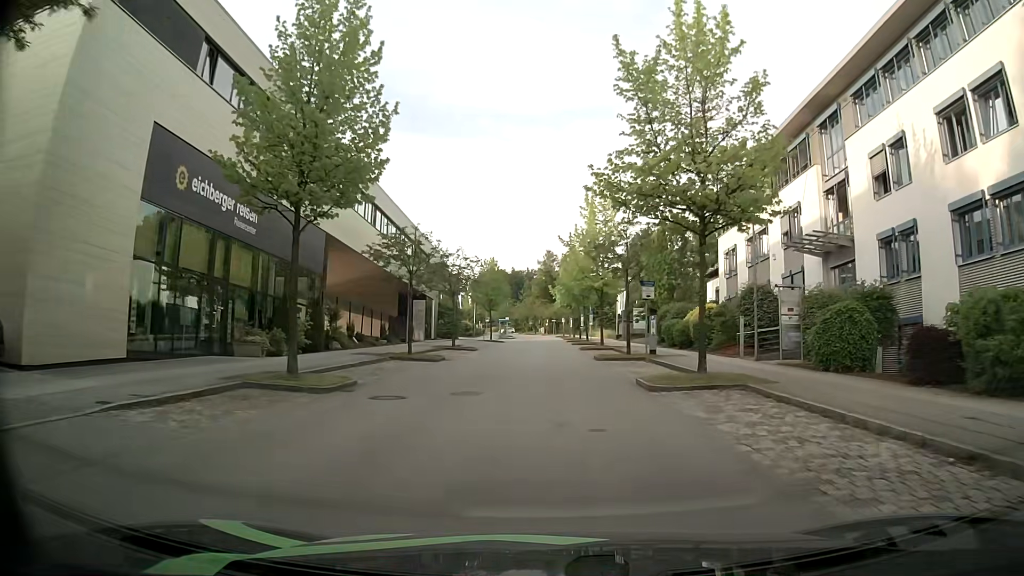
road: residential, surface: asphalt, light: Day
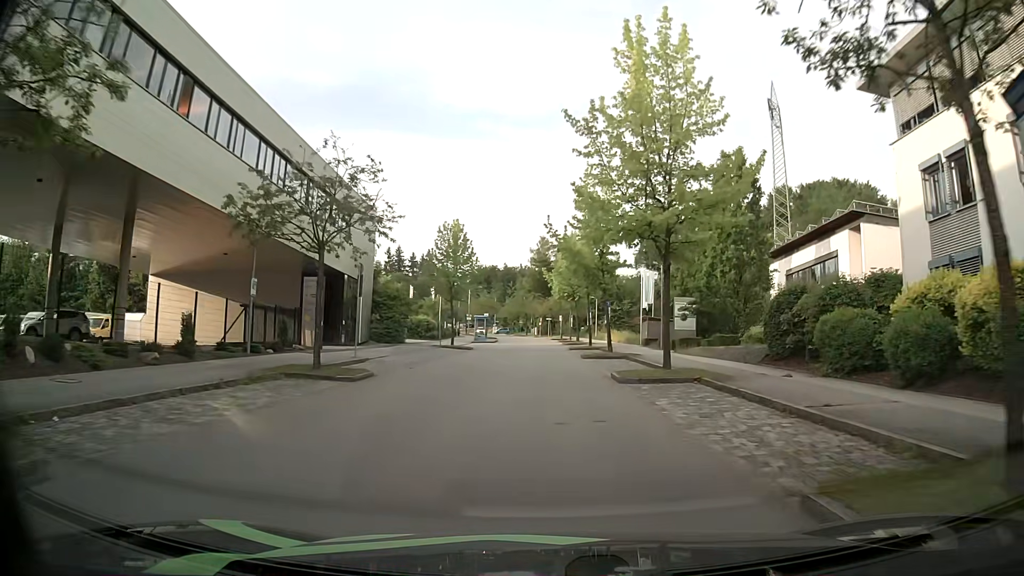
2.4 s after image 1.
(-0.2, +25.4) m; 0°
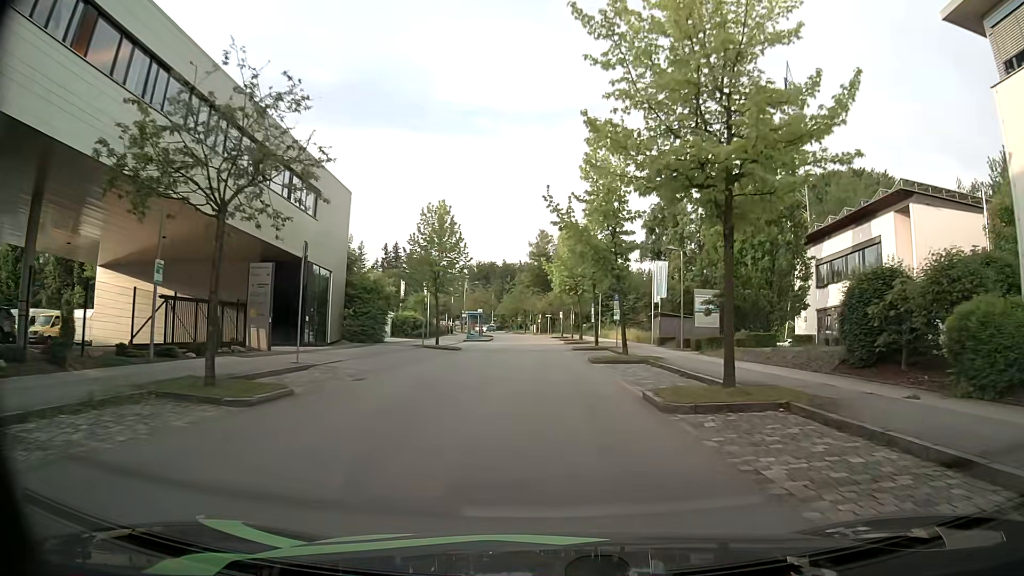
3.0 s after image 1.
(0.0, +6.3) m; 0°
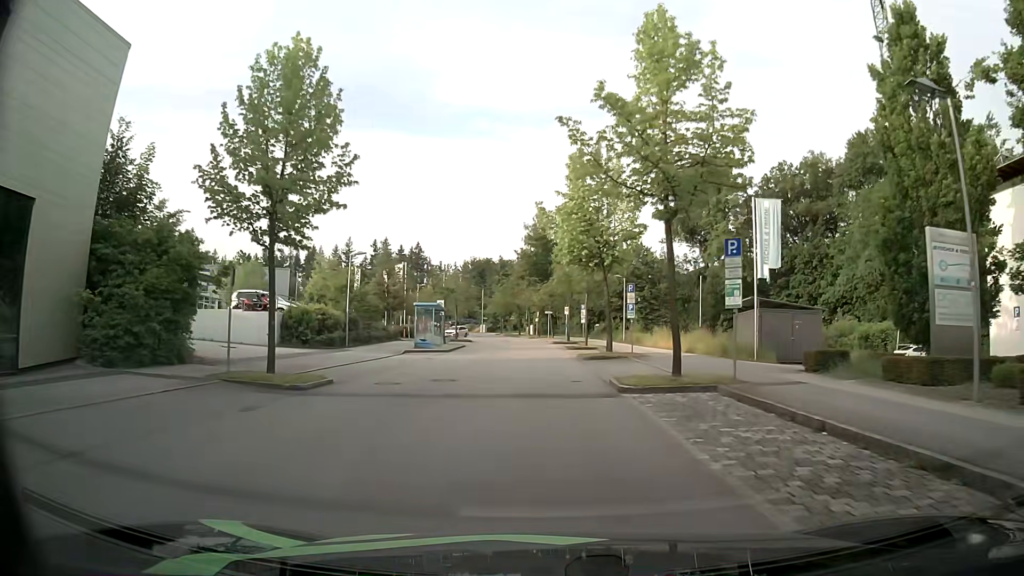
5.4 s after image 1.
(+0.1, +24.8) m; 0°
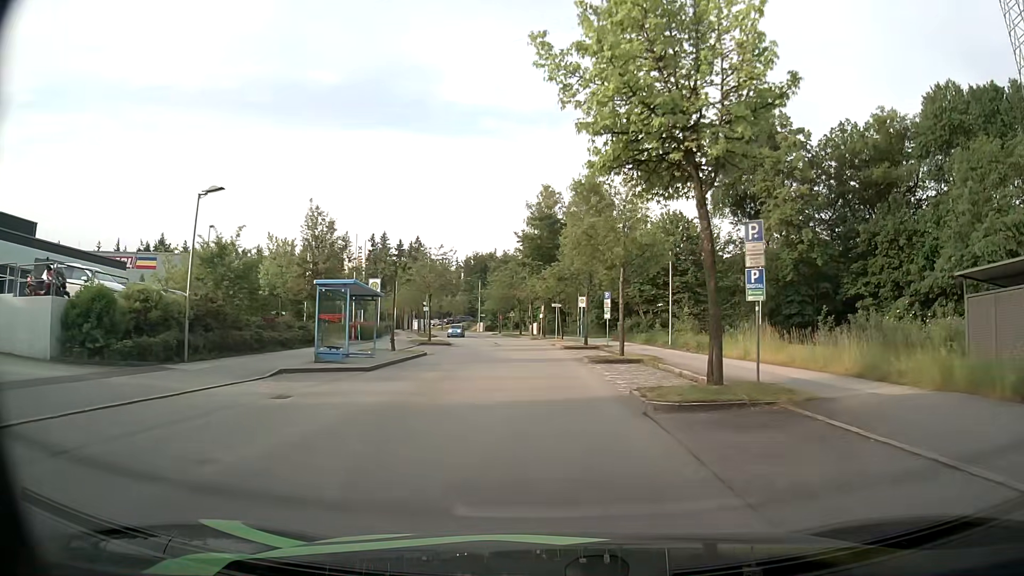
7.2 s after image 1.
(-0.1, +17.7) m; -1°
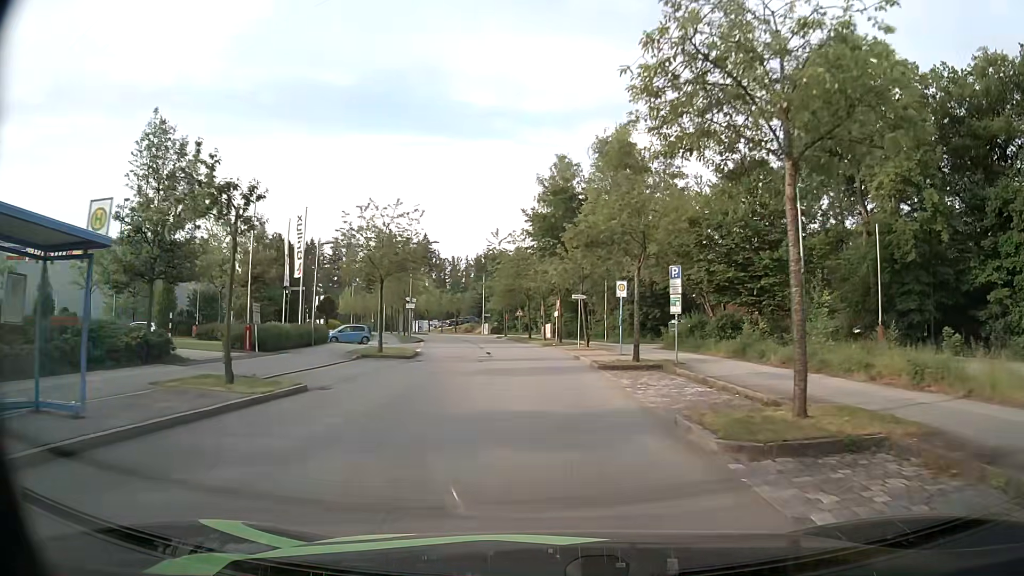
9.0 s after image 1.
(-0.1, +17.2) m; -1°
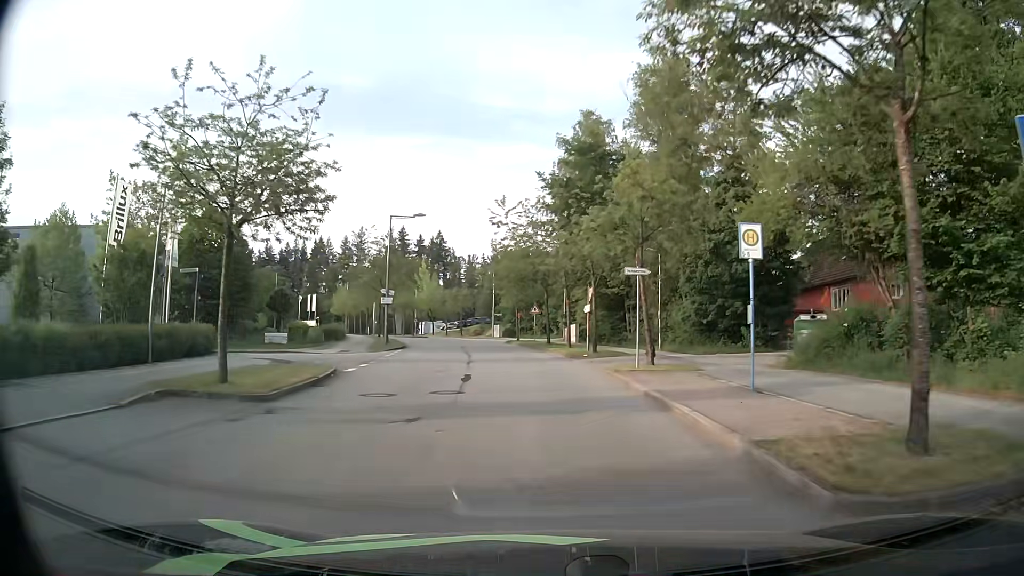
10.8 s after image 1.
(-0.3, +16.5) m; -1°
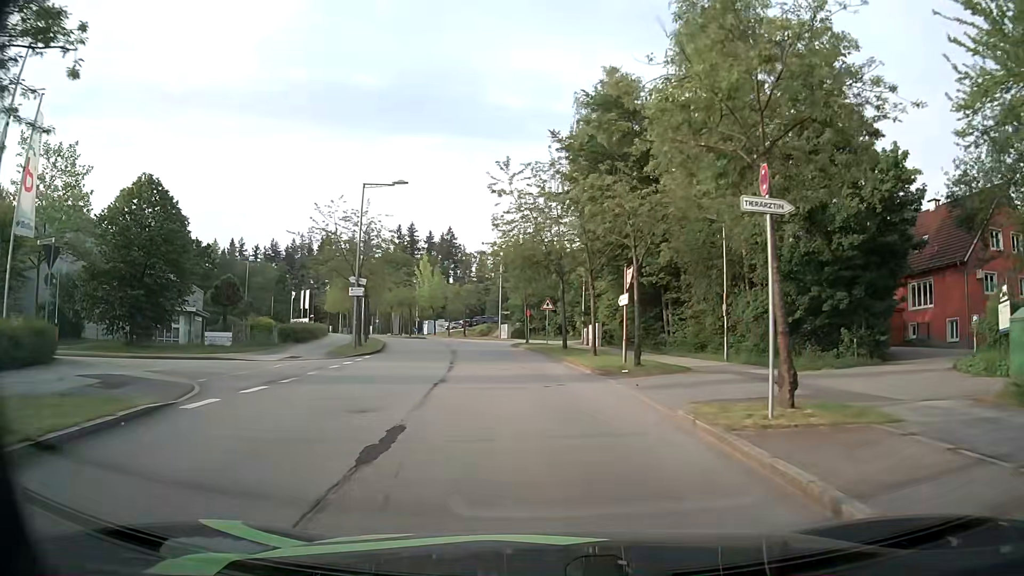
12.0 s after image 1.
(-0.2, +10.6) m; -2°
(0, +10) (-1, +20) (-2, +30) (-3, +40) (-5, +50) (-7, +60) (-9, +69) (-12, +79) (-16, +88) (-19, +97) m
